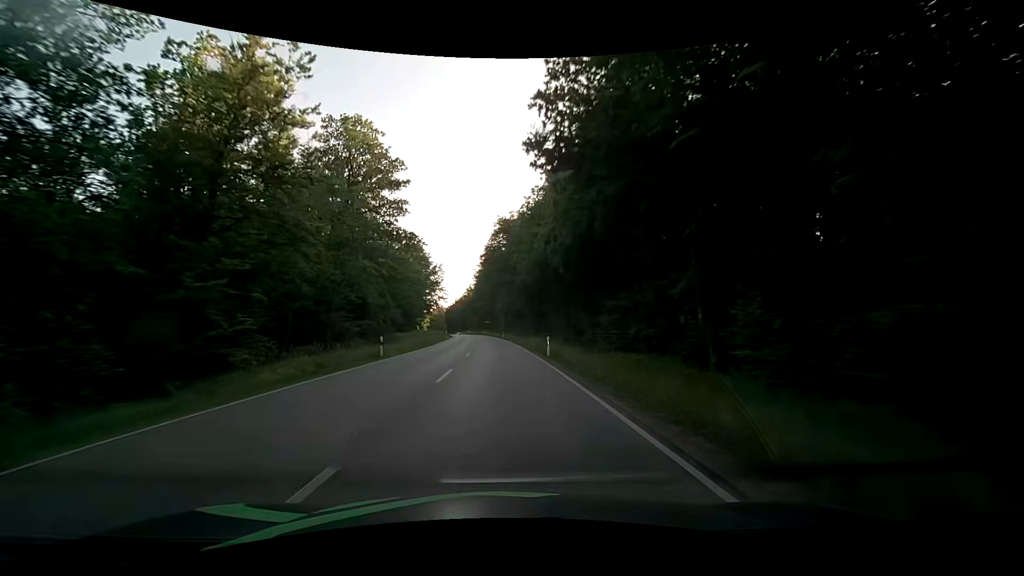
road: secondary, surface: asphalt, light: Day
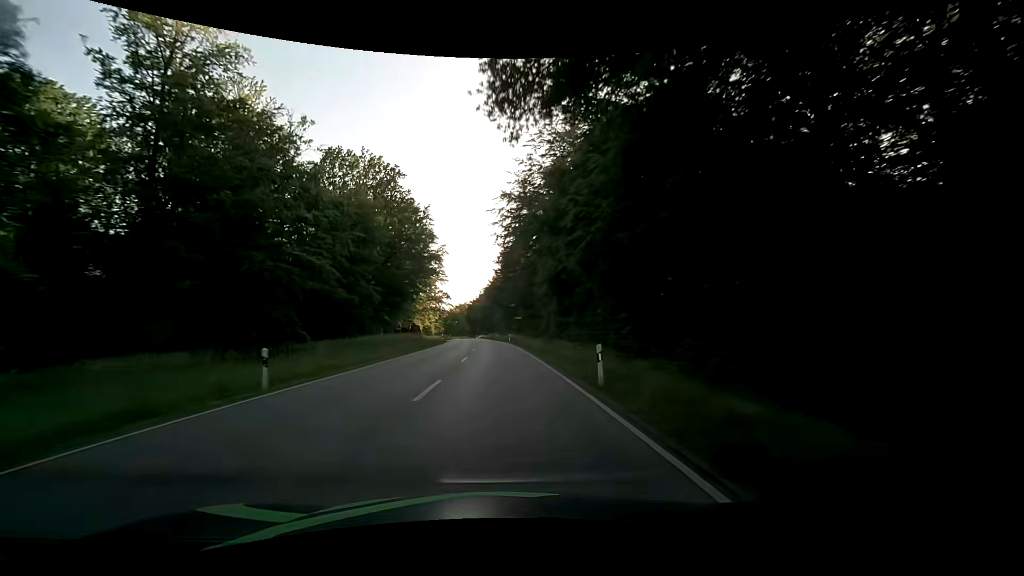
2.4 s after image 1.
(-1.8, +63.3) m; -4°
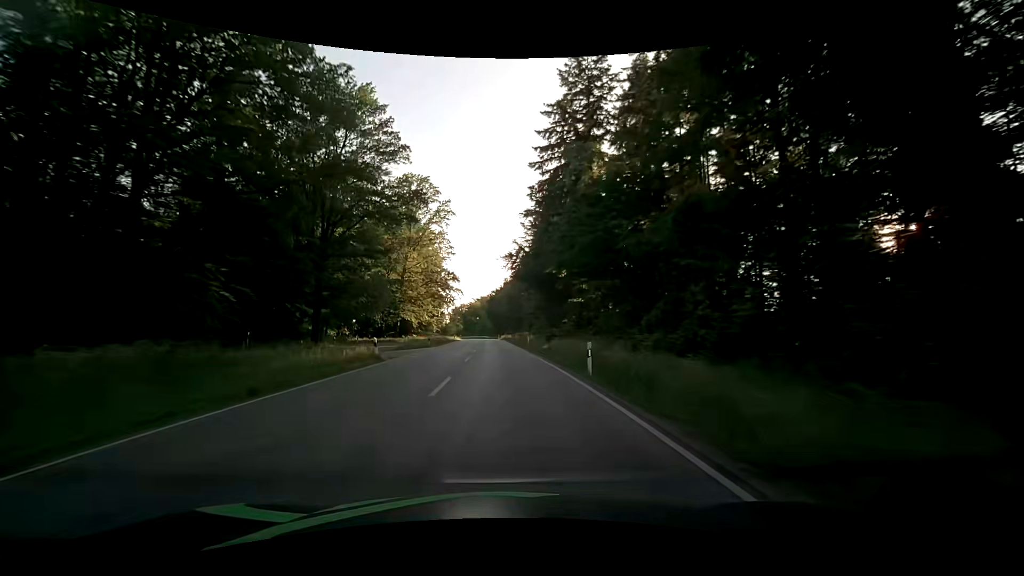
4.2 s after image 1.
(-1.2, +47.5) m; -3°
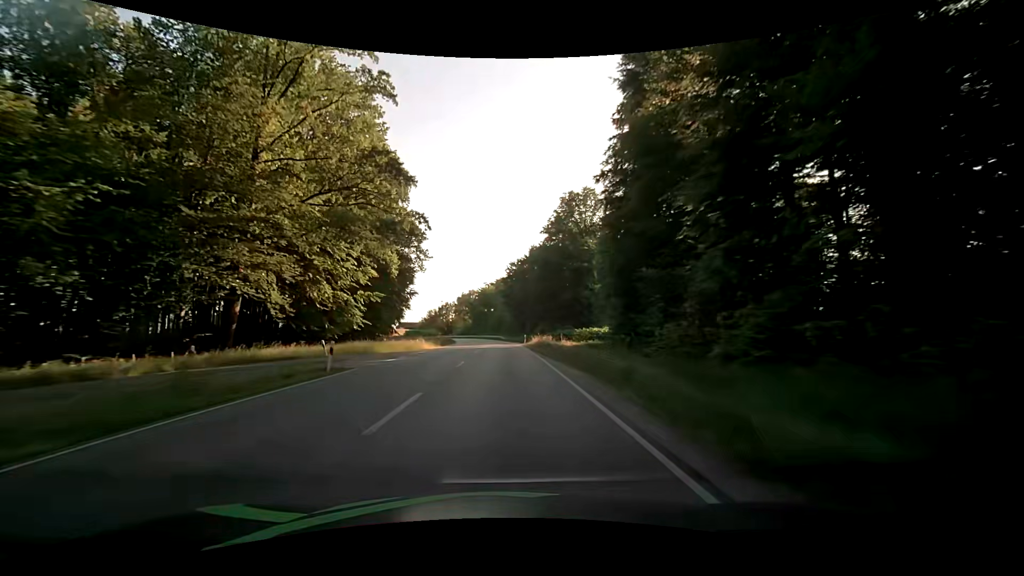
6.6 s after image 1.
(-1.5, +63.5) m; -2°
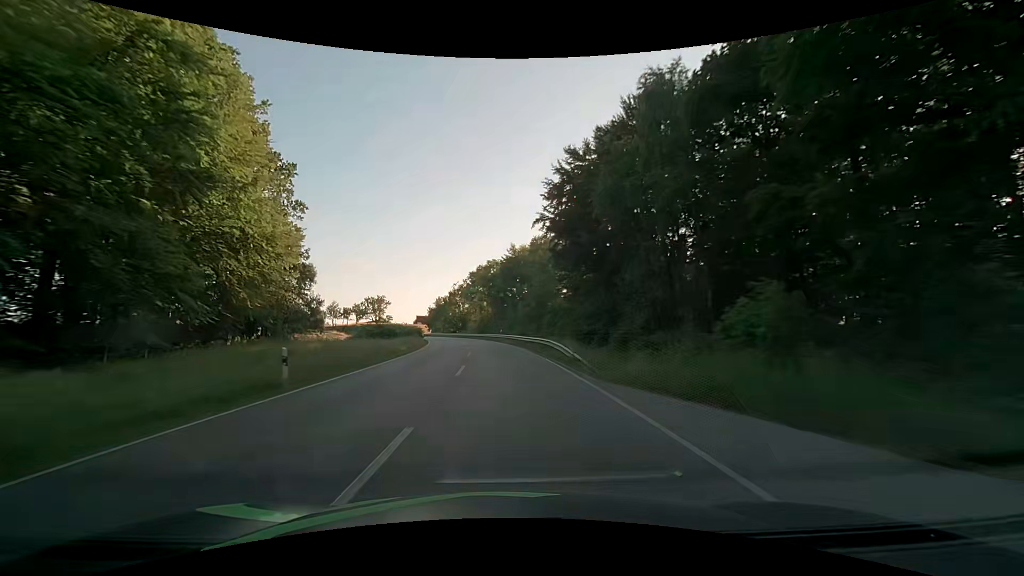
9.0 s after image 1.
(-1.4, +63.6) m; -3°
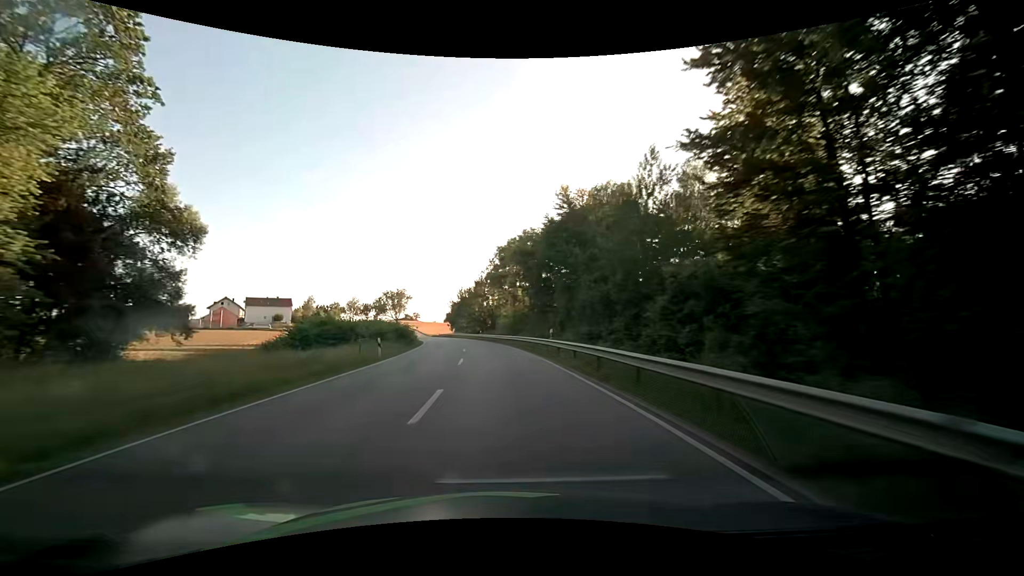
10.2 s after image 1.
(-1.2, +31.7) m; -4°
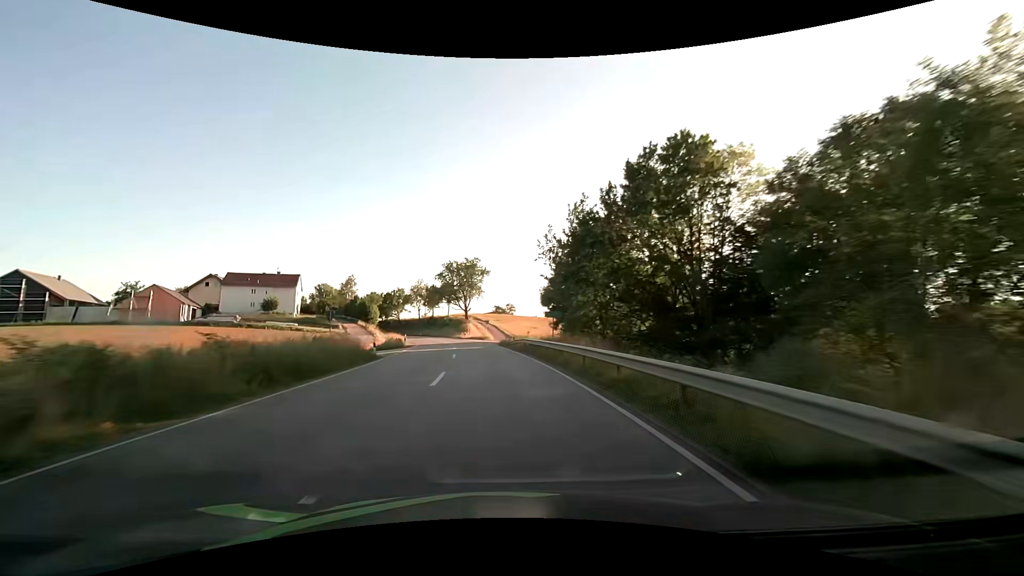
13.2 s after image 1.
(-8.5, +78.7) m; -12°
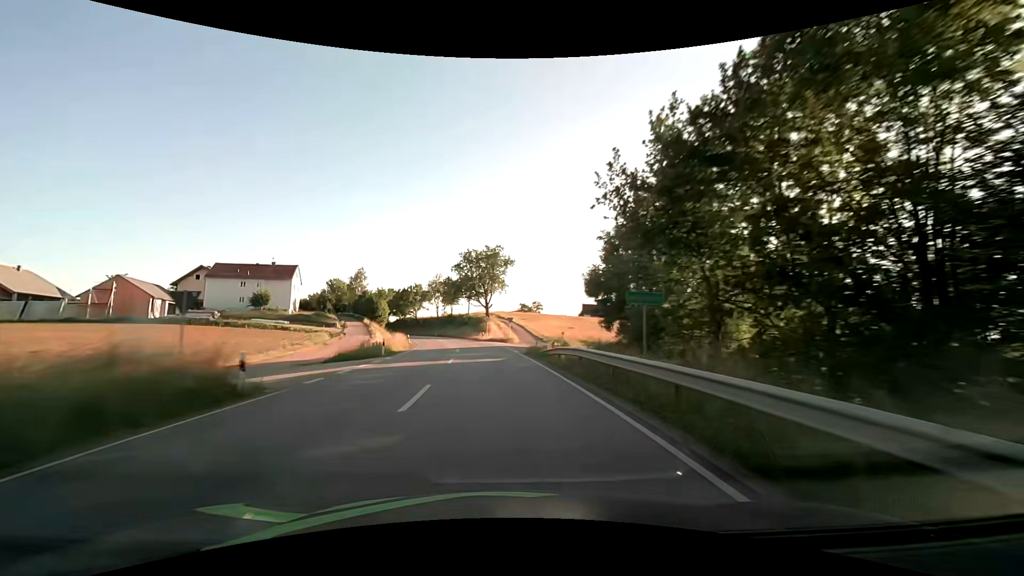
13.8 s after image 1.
(-0.4, +15.9) m; -3°
(0, +10) (-1, +20) (-1, +30) (-2, +40) (-4, +50) (-5, +60) (-7, +69) (-10, +79) (-12, +89) (-15, +98) m
